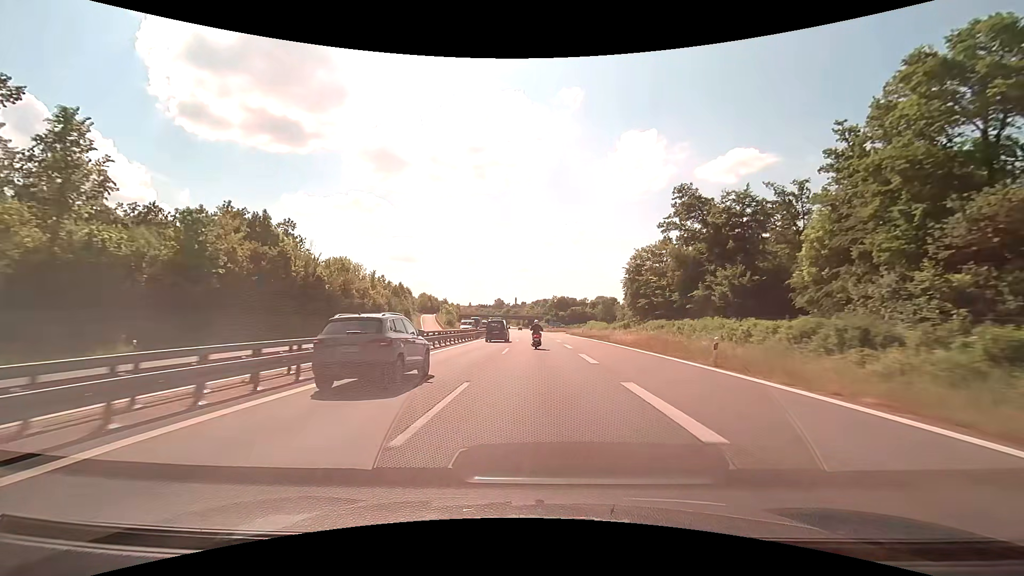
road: motorway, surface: asphalt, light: Day
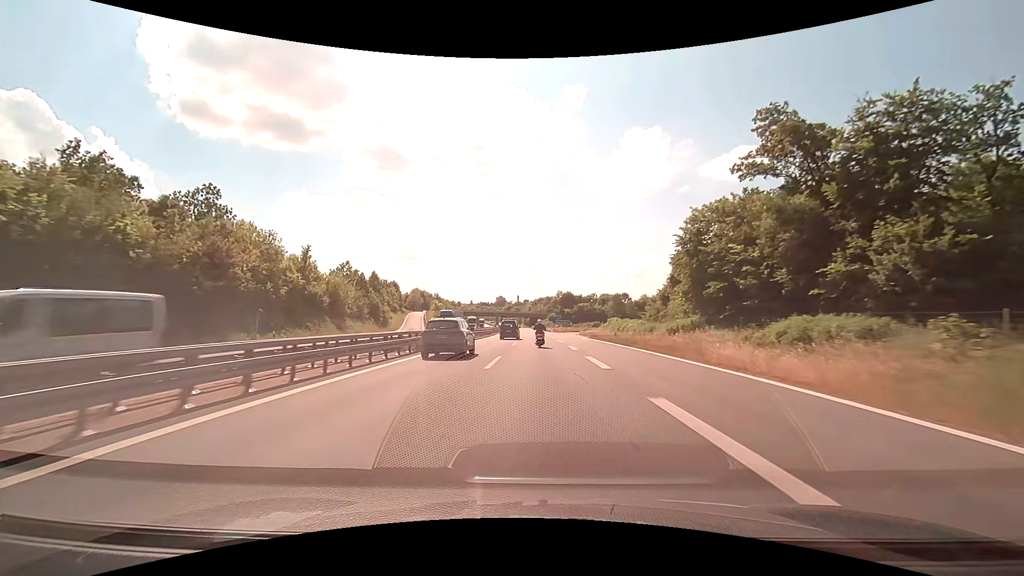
(-0.1, +26.6) m; 0°
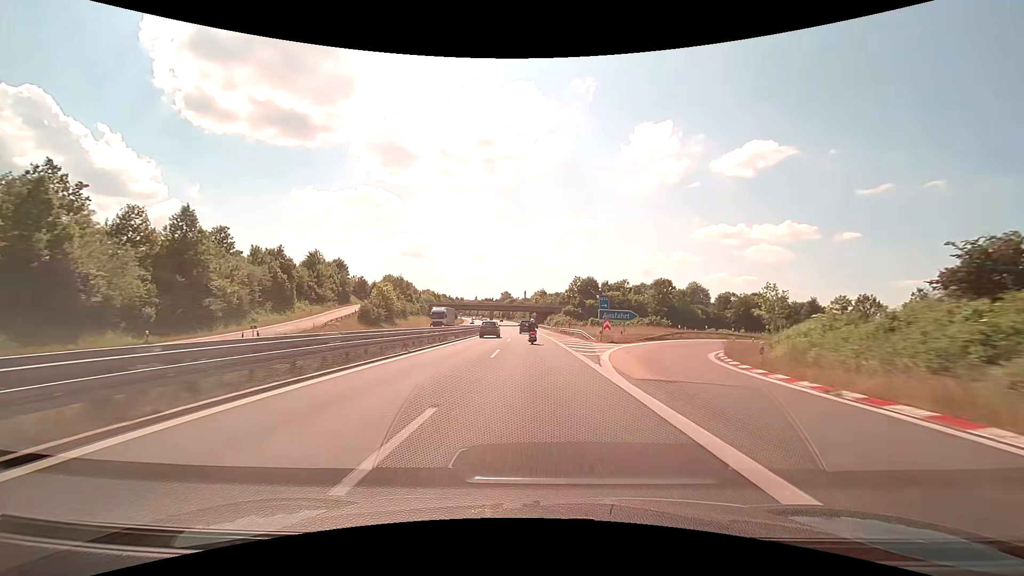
(-0.4, +67.2) m; -1°
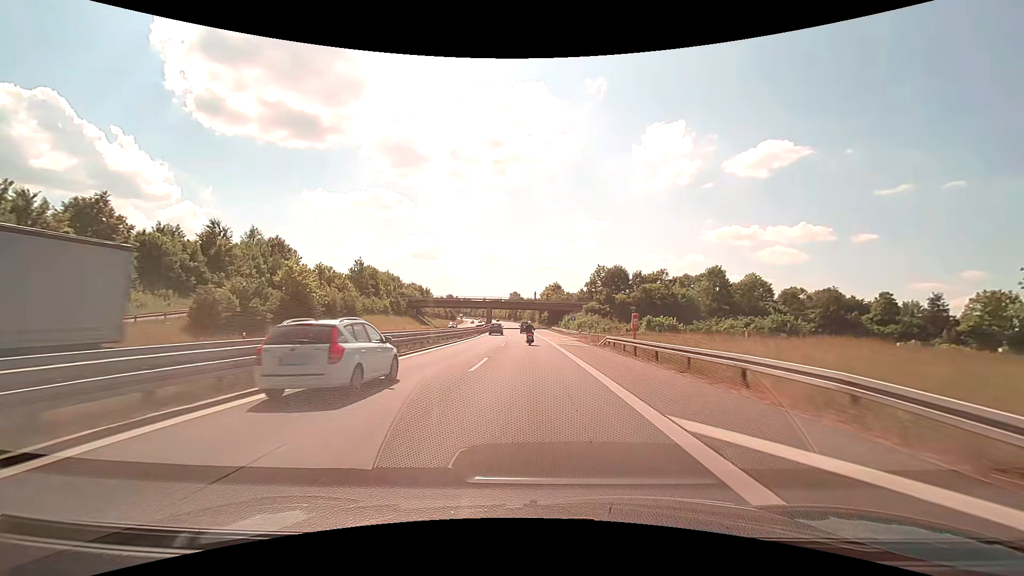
(-0.4, +40.9) m; -1°
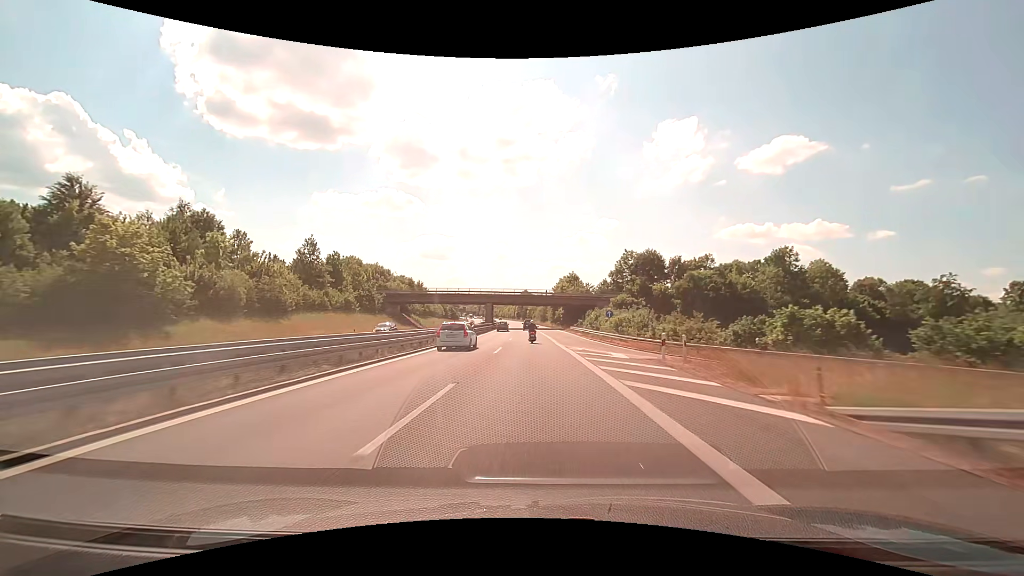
(-0.4, +27.7) m; -1°
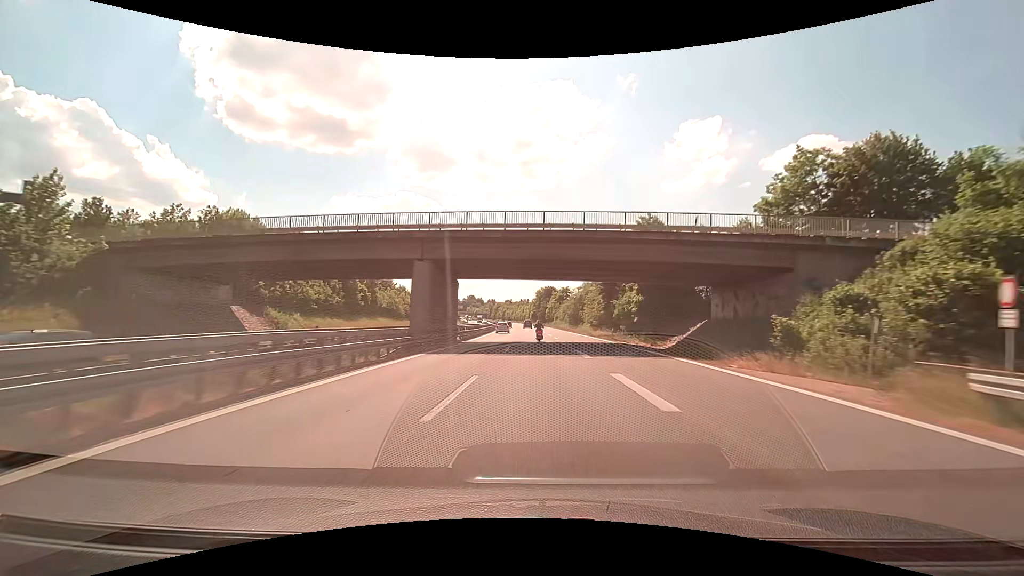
(-1.6, +70.2) m; -2°
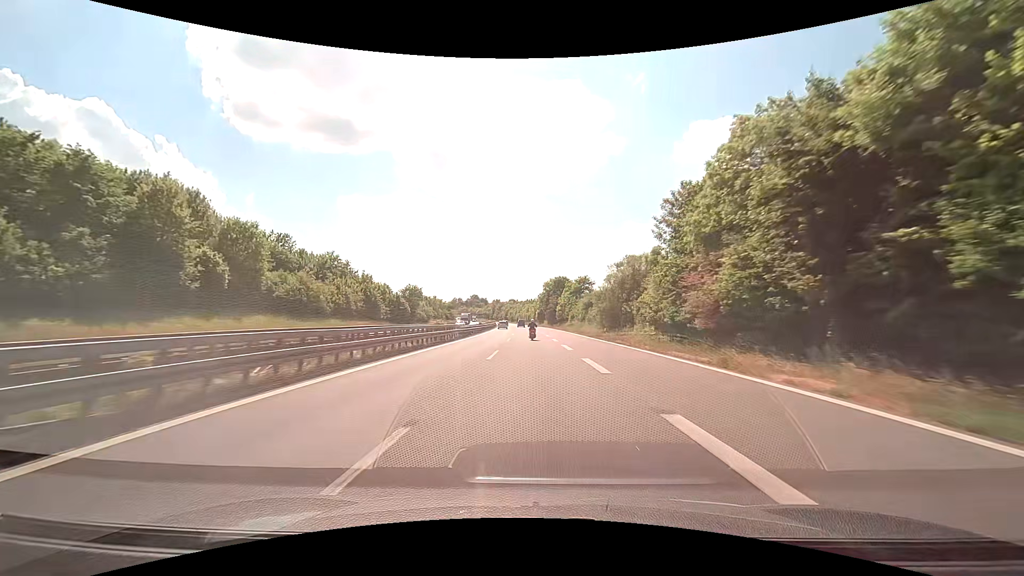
(-0.1, +42.3) m; 0°
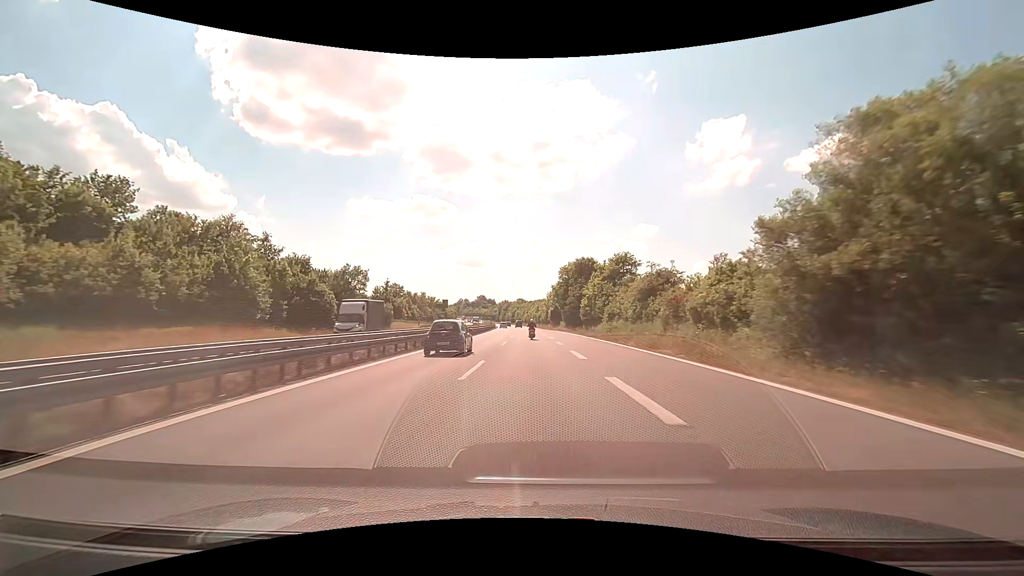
(-0.7, +42.4) m; -2°
(0, +10) (0, +20) (0, +30) (0, +40) (-1, +50) (-1, +60) (-1, +70) (-2, +80) (-2, +90) (-3, +100) m
